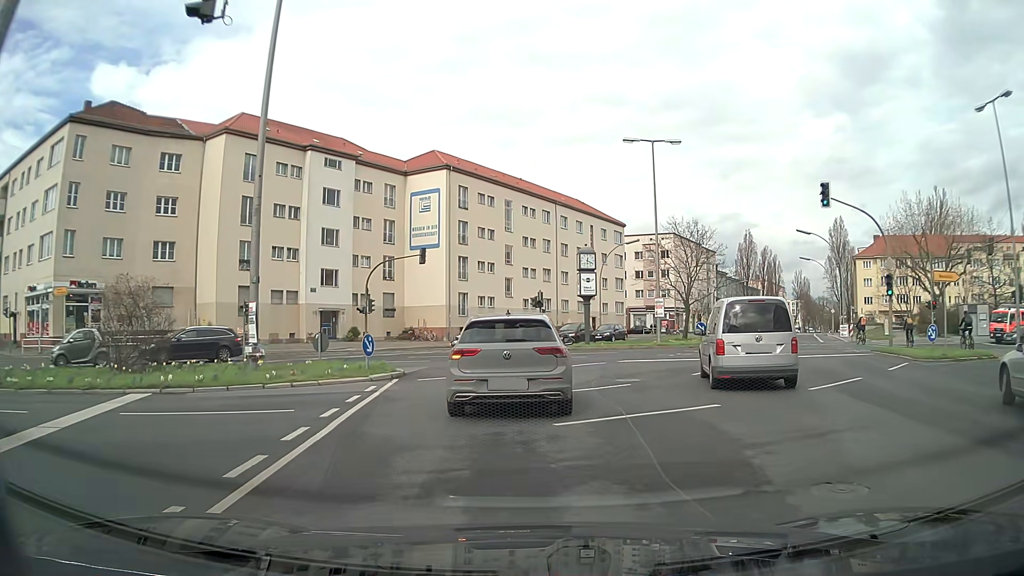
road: secondary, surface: asphalt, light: Day
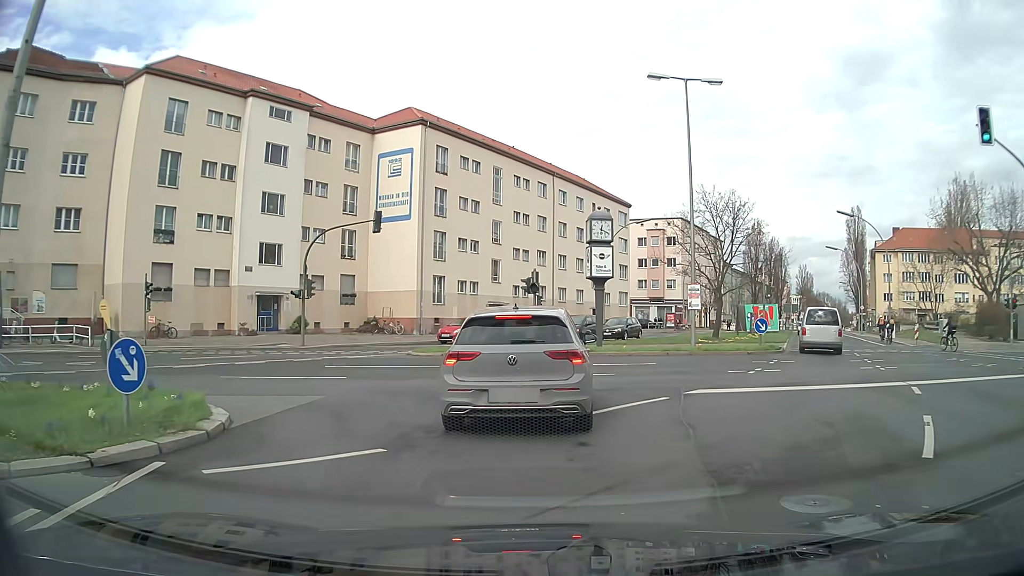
(+0.2, +10.6) m; 0°
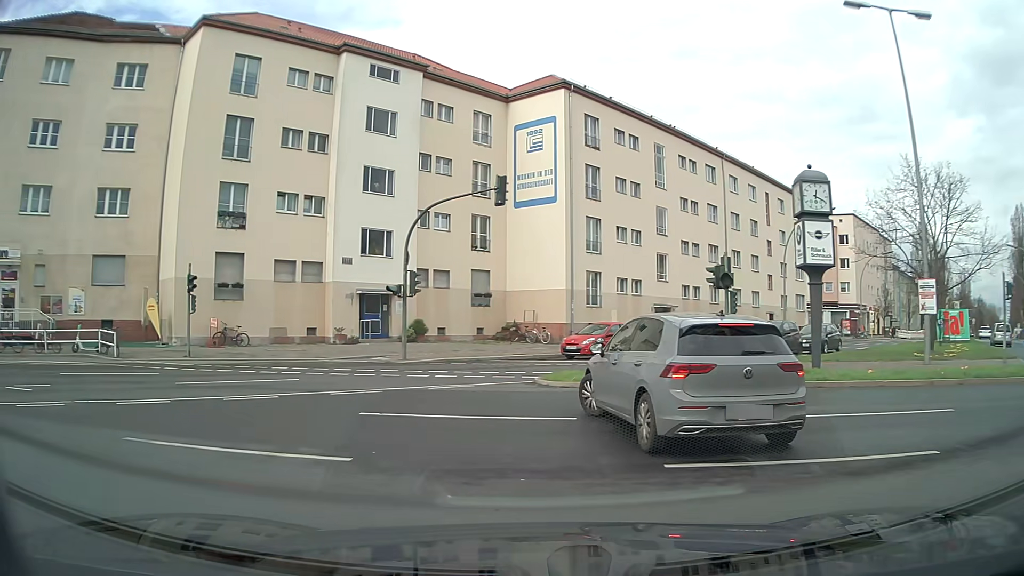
(-0.2, +8.7) m; -13°
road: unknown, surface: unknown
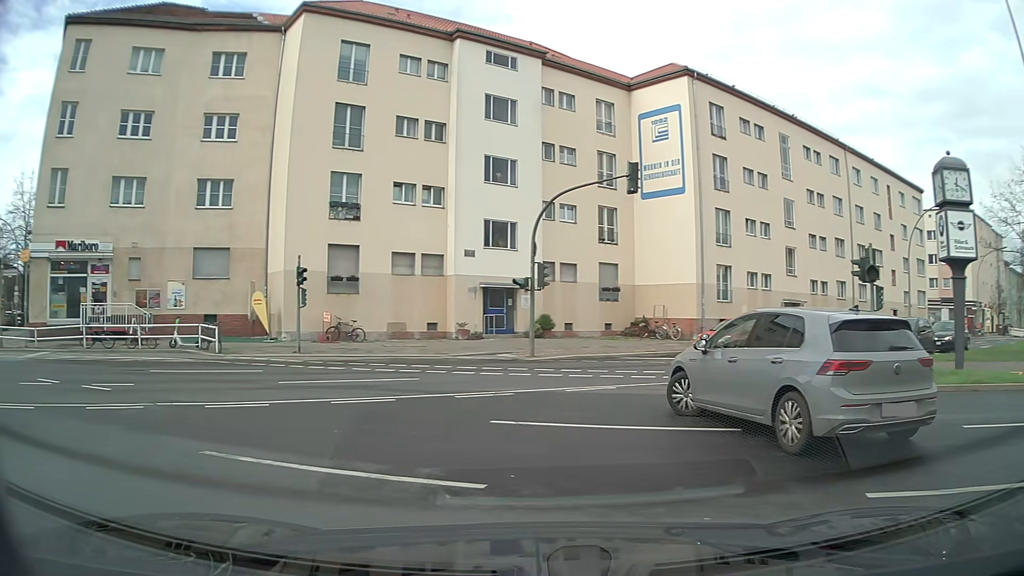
(-0.1, +1.3) m; -11°
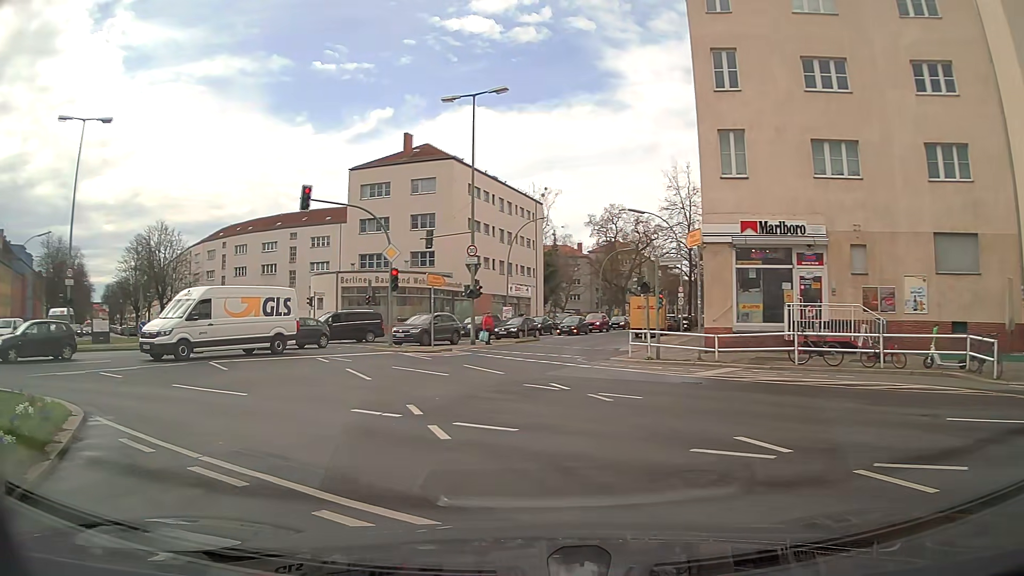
(-4.1, +6.8) m; -57°
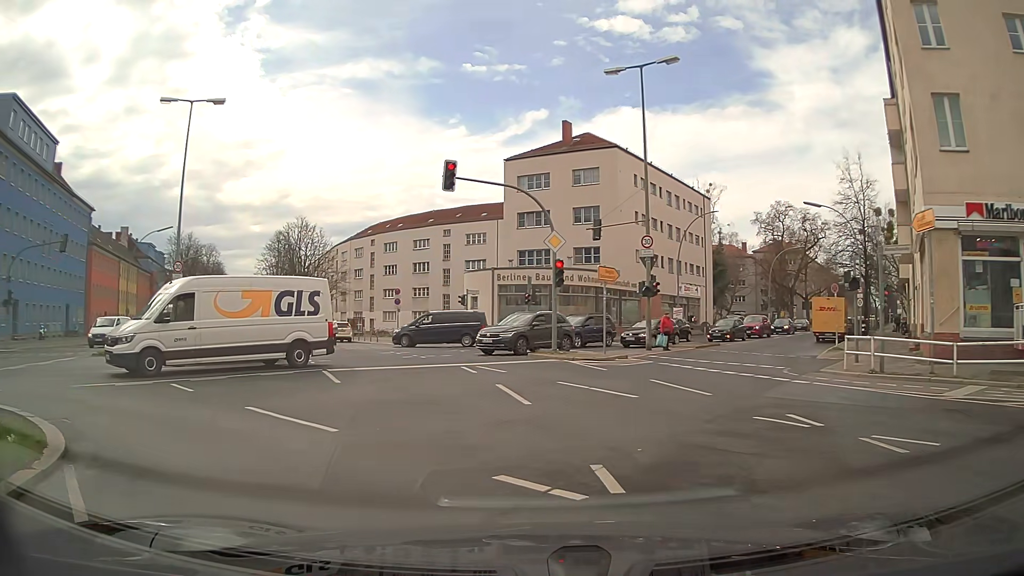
(-0.6, +4.5) m; -13°
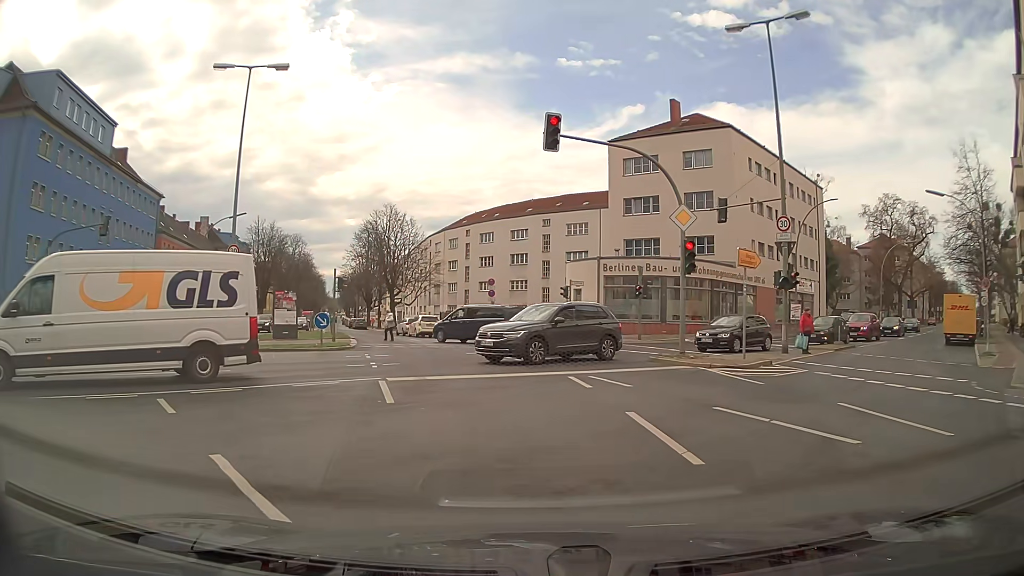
(-0.4, +4.6) m; -9°
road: secondary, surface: asphalt
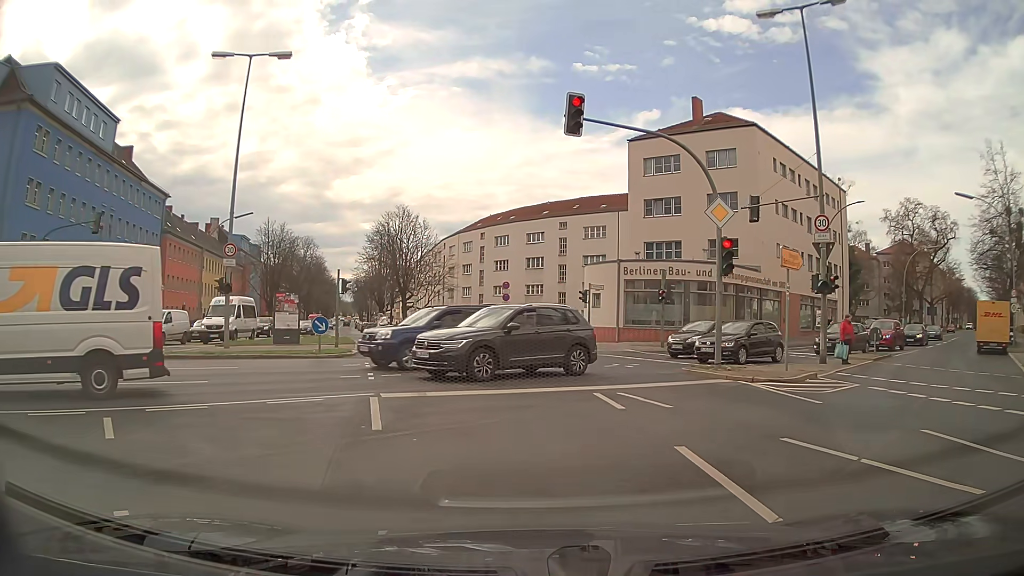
(0.0, +2.0) m; +1°
(-1, +10) (-3, +20) (-5, +29) (-9, +39) (-12, +48) (-15, +58) (-19, +67) (-22, +77) (-25, +86) (-28, +96) m
